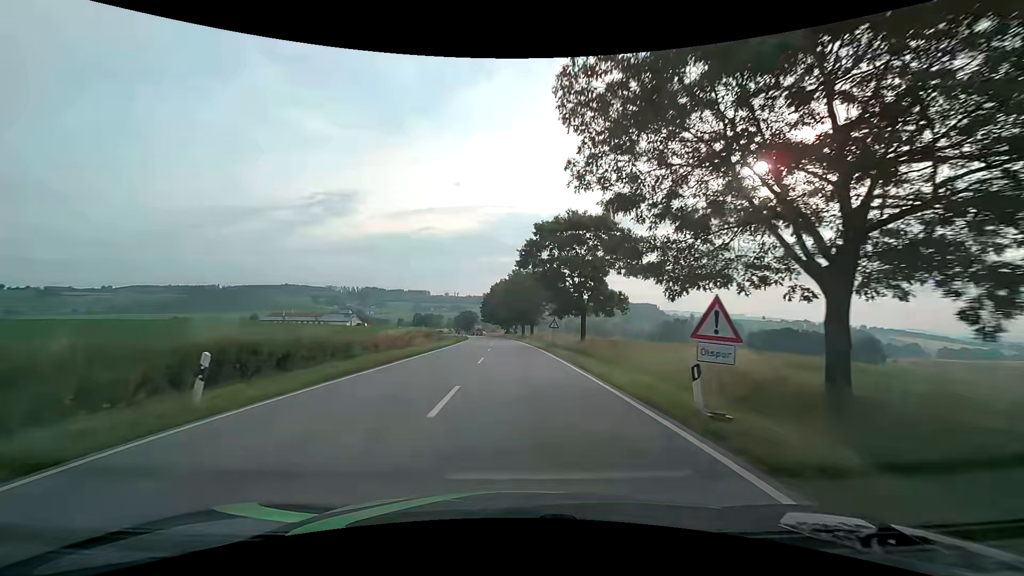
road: secondary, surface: asphalt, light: Day
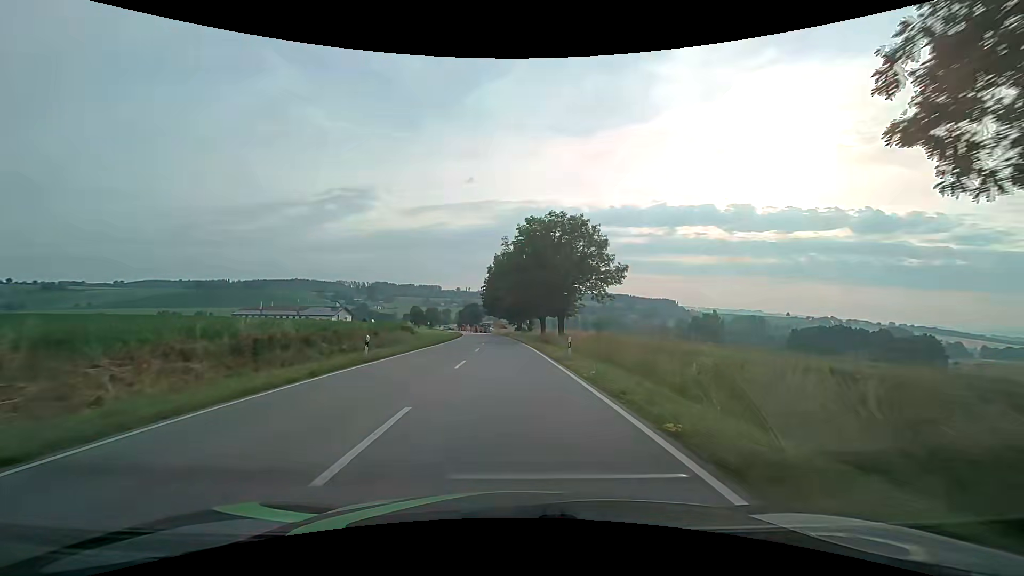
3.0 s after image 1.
(-0.4, +39.1) m; -2°
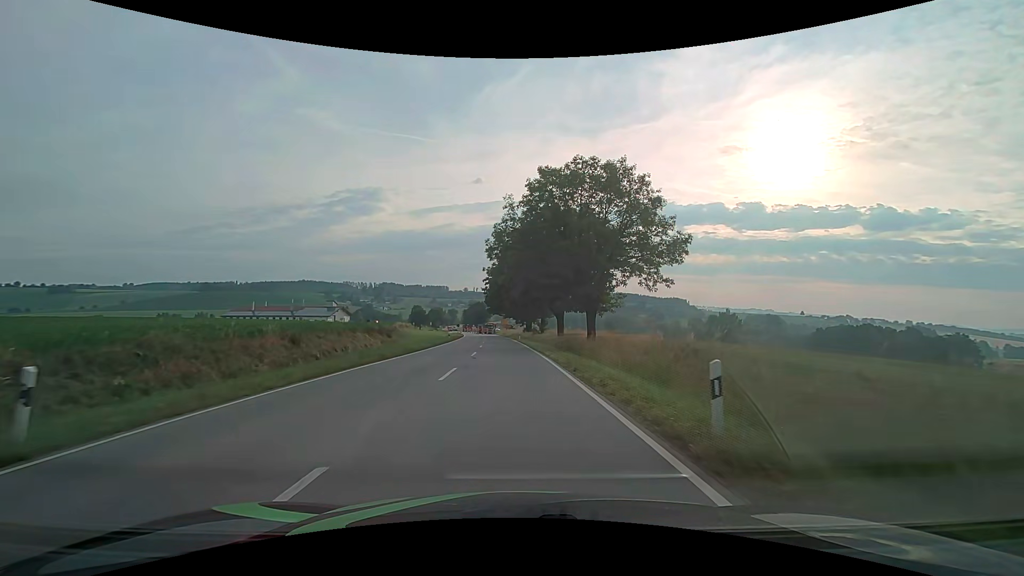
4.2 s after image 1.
(-0.1, +15.5) m; -1°
(0, +10) (0, +20) (-1, +30) (-1, +40) (-2, +50) (-2, +60) (-3, +70) (-4, +80) (-5, +90) (-6, +100) m
